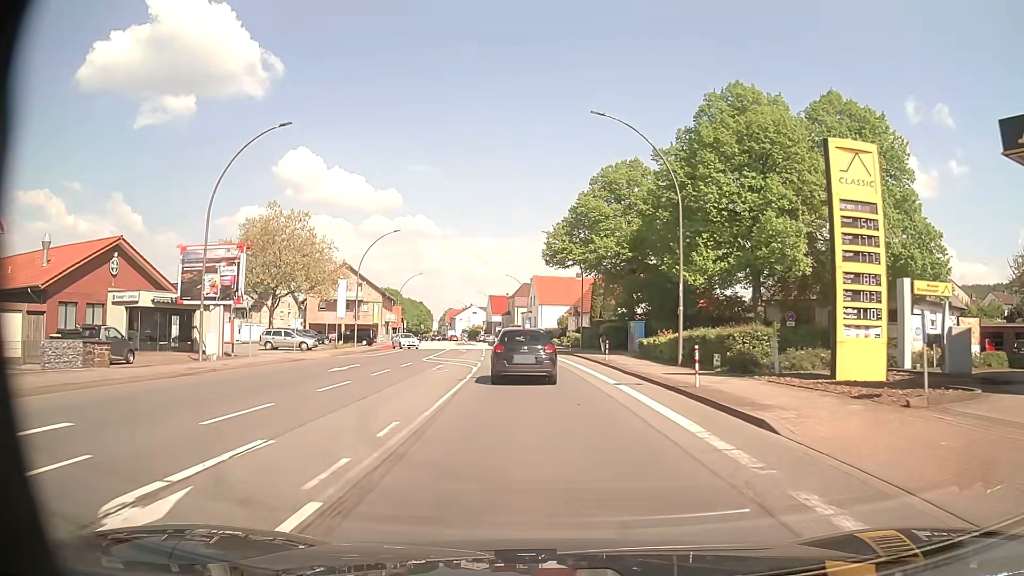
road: primary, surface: asphalt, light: Day
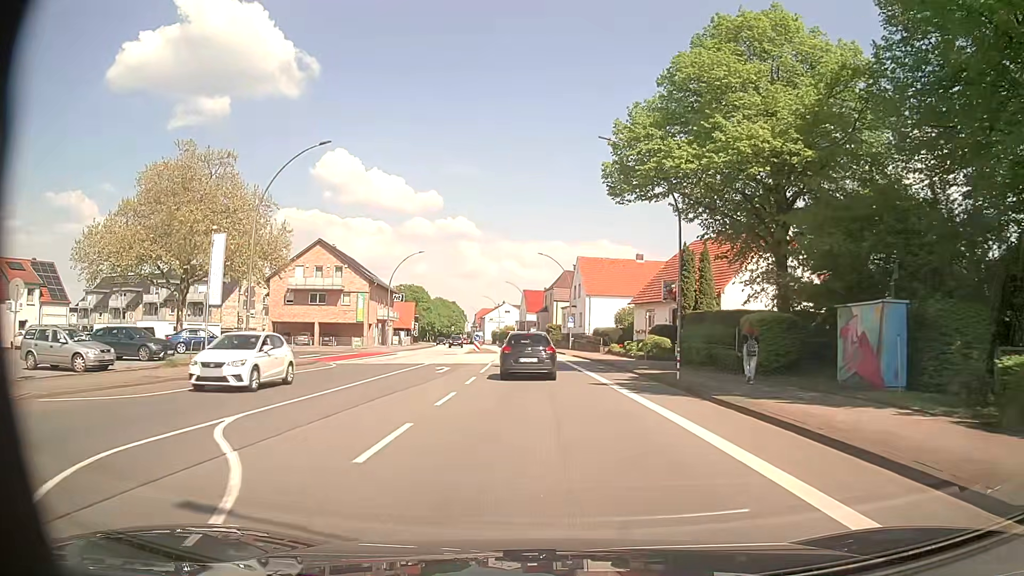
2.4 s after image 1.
(-0.9, +28.2) m; -4°
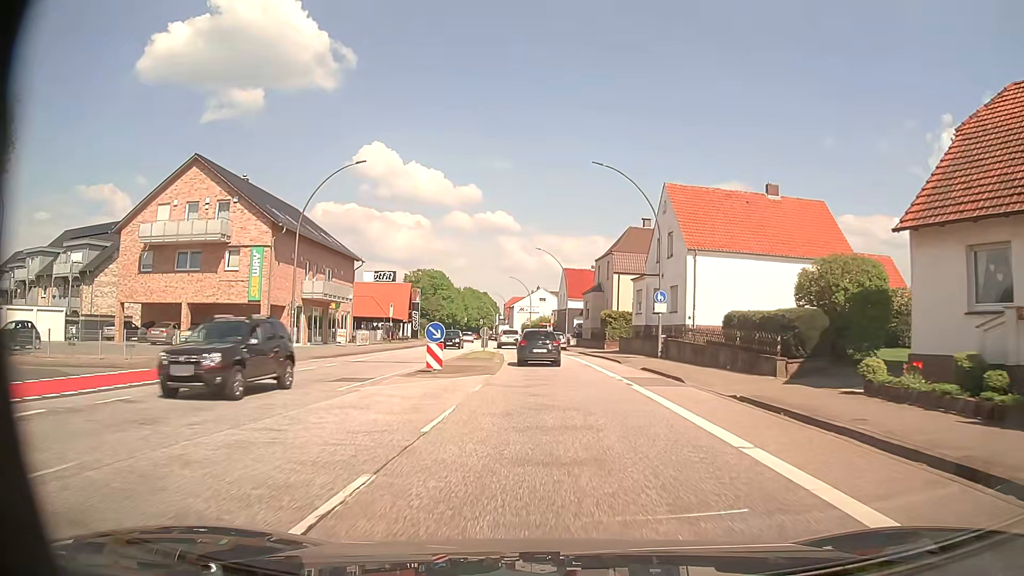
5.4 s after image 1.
(-1.0, +35.8) m; -3°
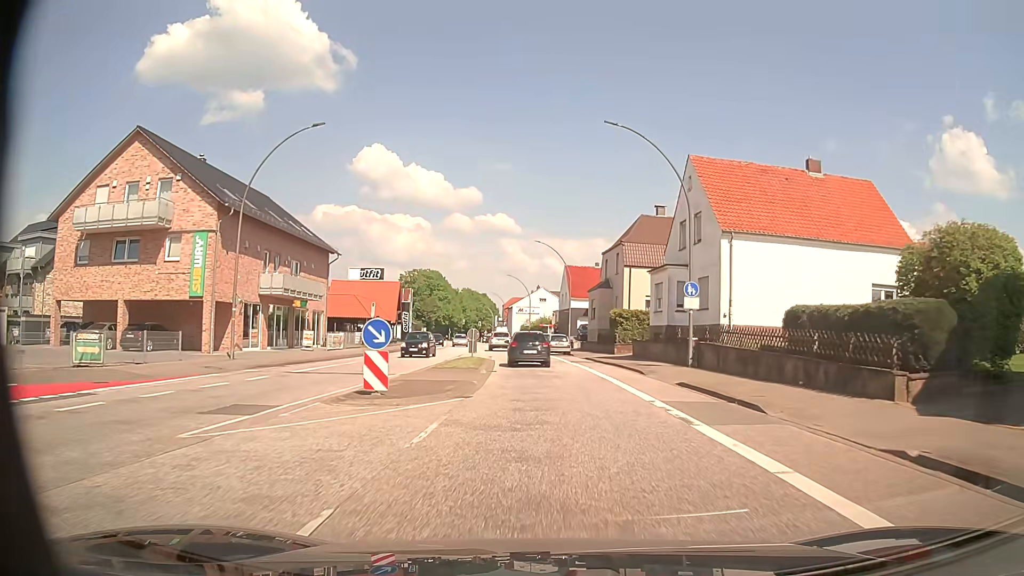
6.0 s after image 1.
(0.0, +7.2) m; 0°
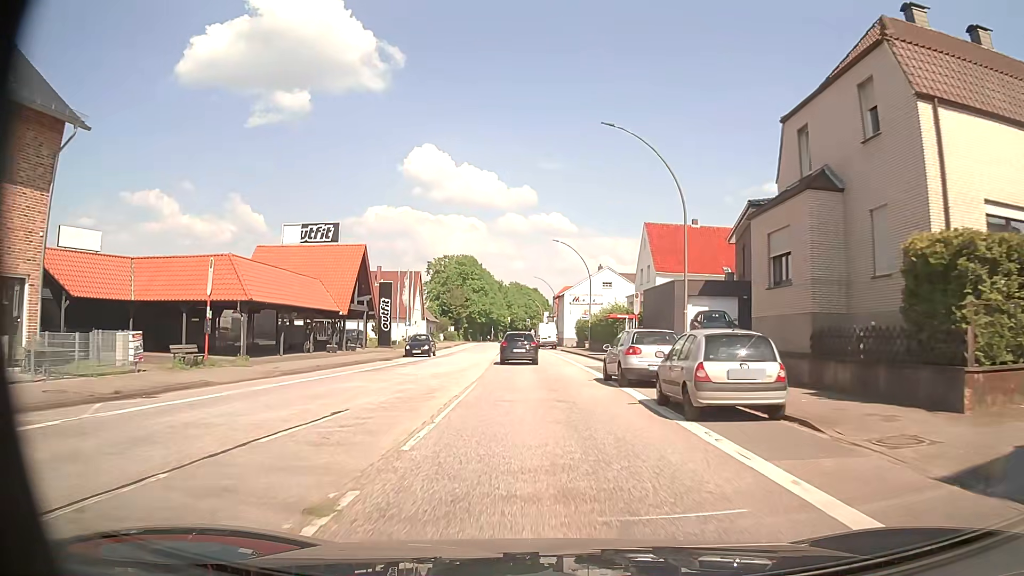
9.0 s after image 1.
(-1.1, +35.6) m; -4°
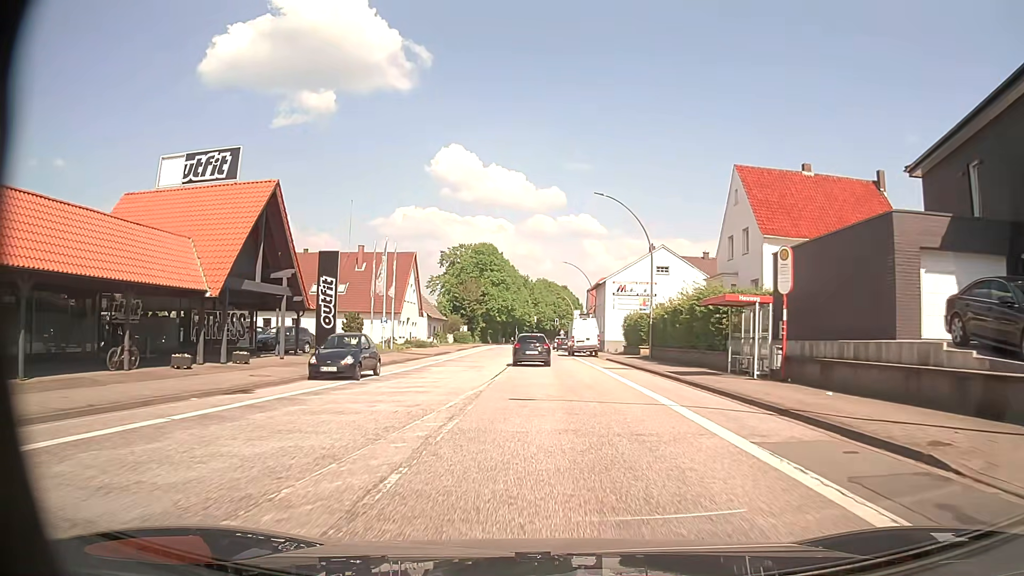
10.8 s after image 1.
(-0.8, +21.2) m; -3°
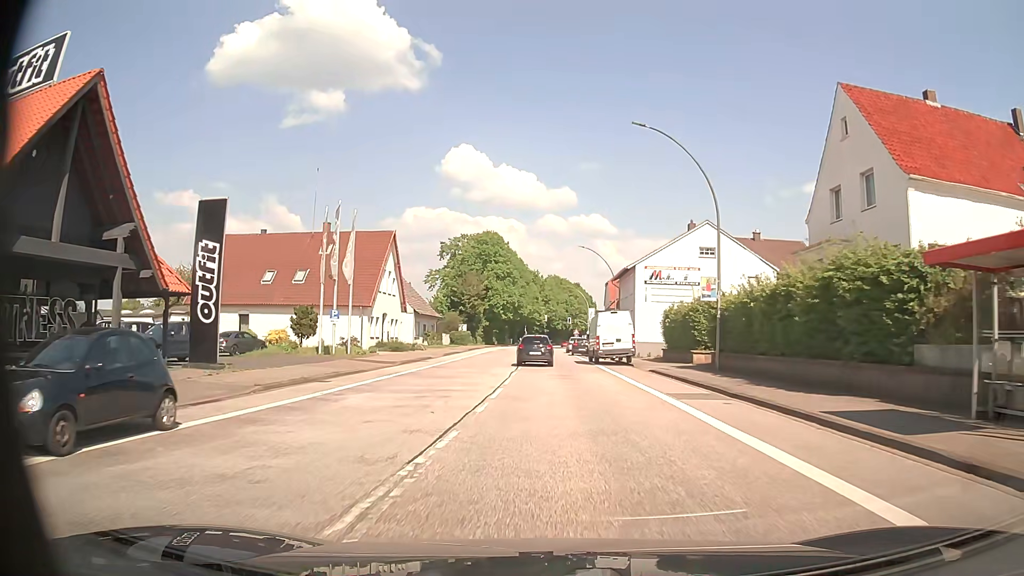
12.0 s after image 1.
(0.0, +13.8) m; 0°
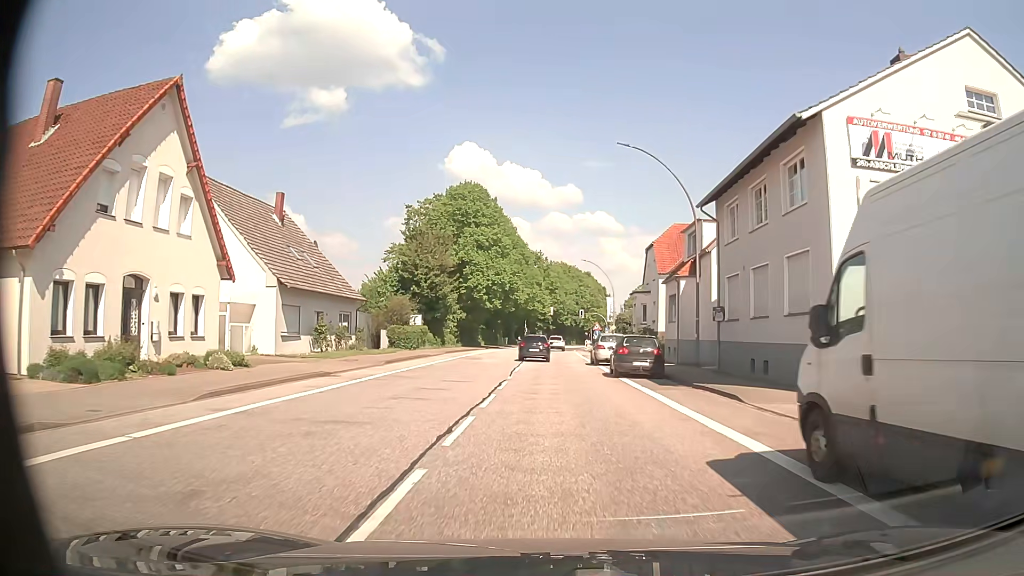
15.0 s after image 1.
(0.0, +33.9) m; -1°
(0, +10) (0, +20) (0, +30) (0, +40) (0, +50) (0, +60) (+1, +70) (+1, +80) (+2, +90) (+2, +100) m
